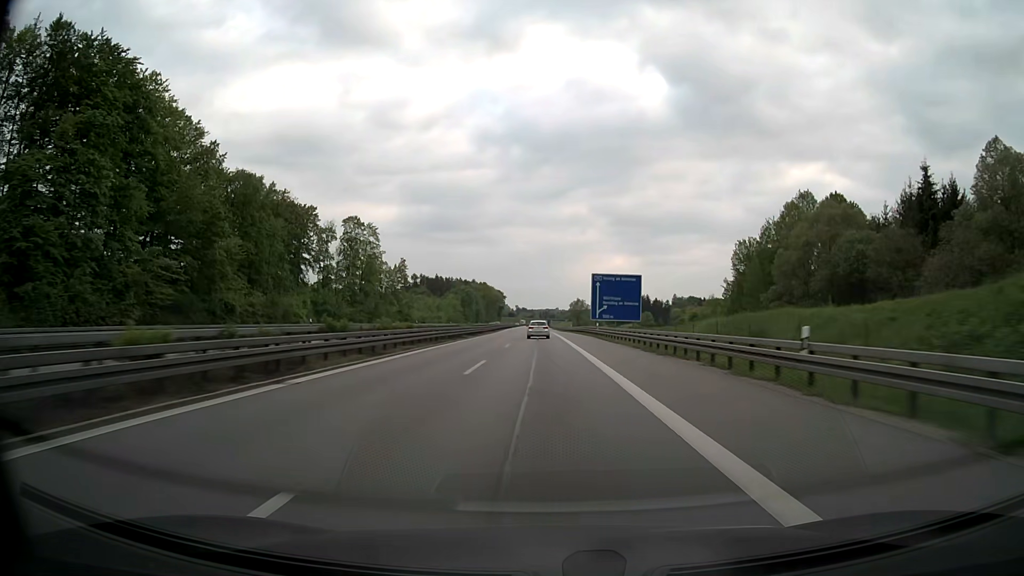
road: motorway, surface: asphalt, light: Day
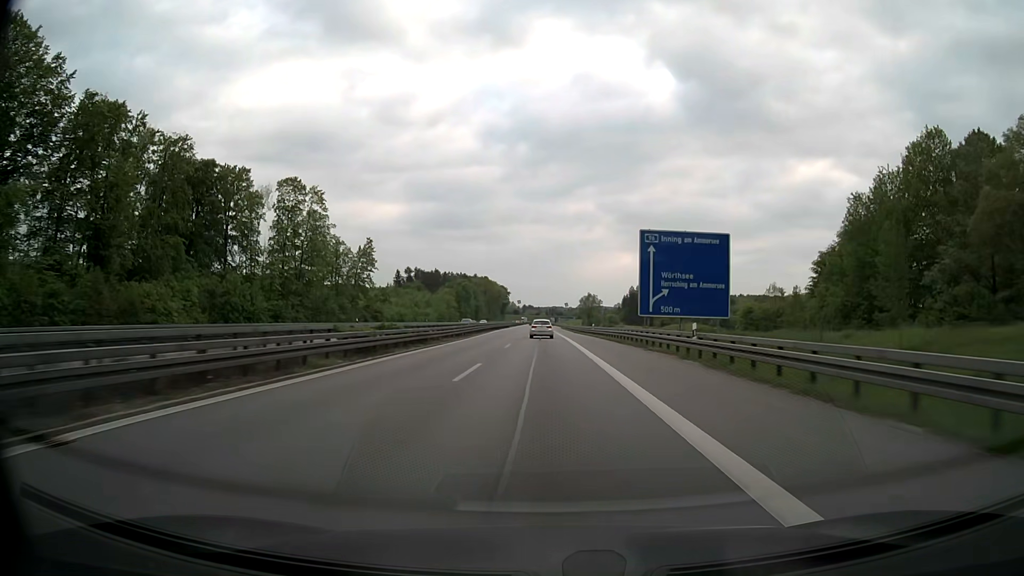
(-0.1, +38.2) m; -1°
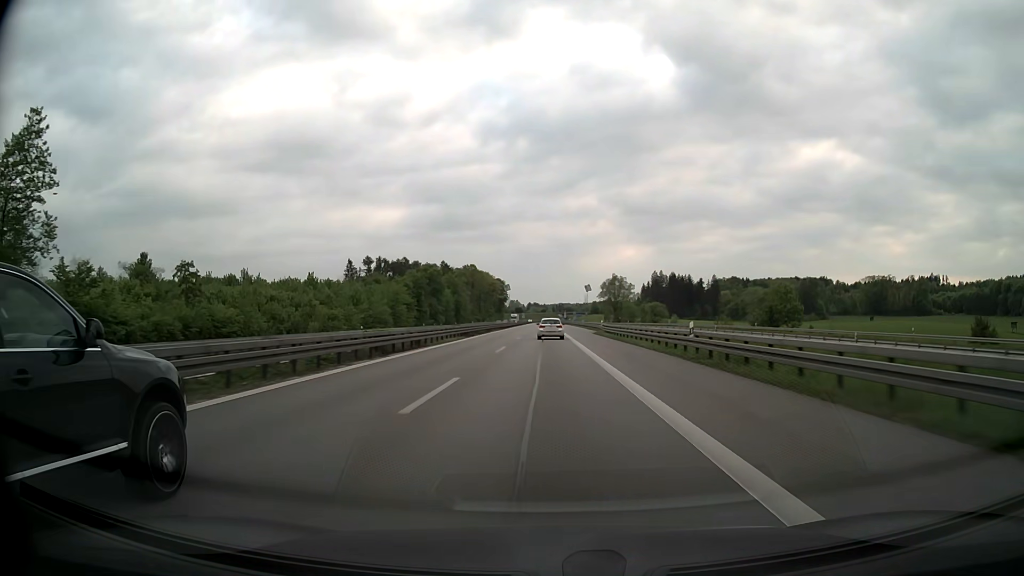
(-0.4, +95.2) m; -1°
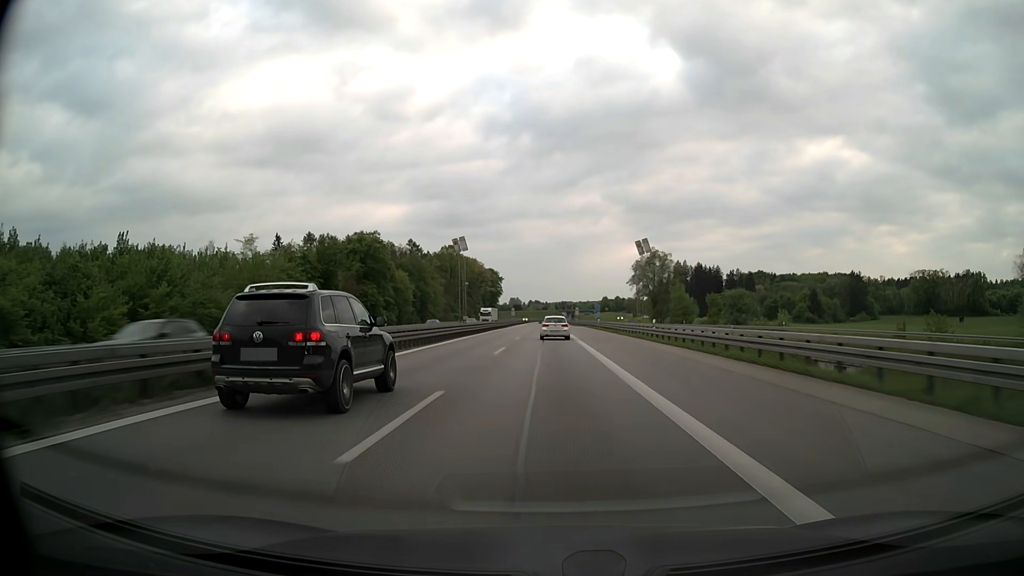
(-0.2, +75.4) m; 0°
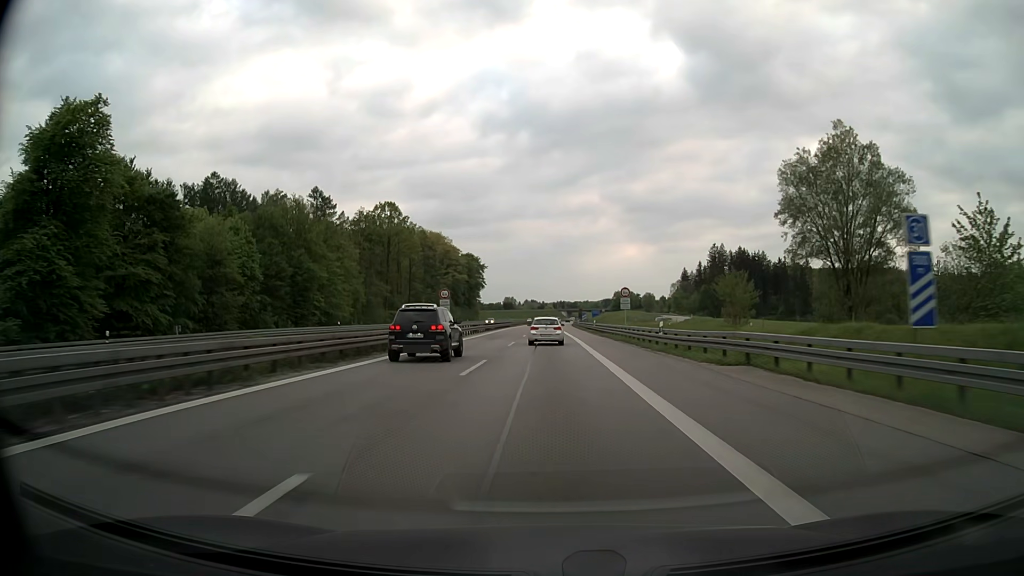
(+0.2, +91.5) m; 0°
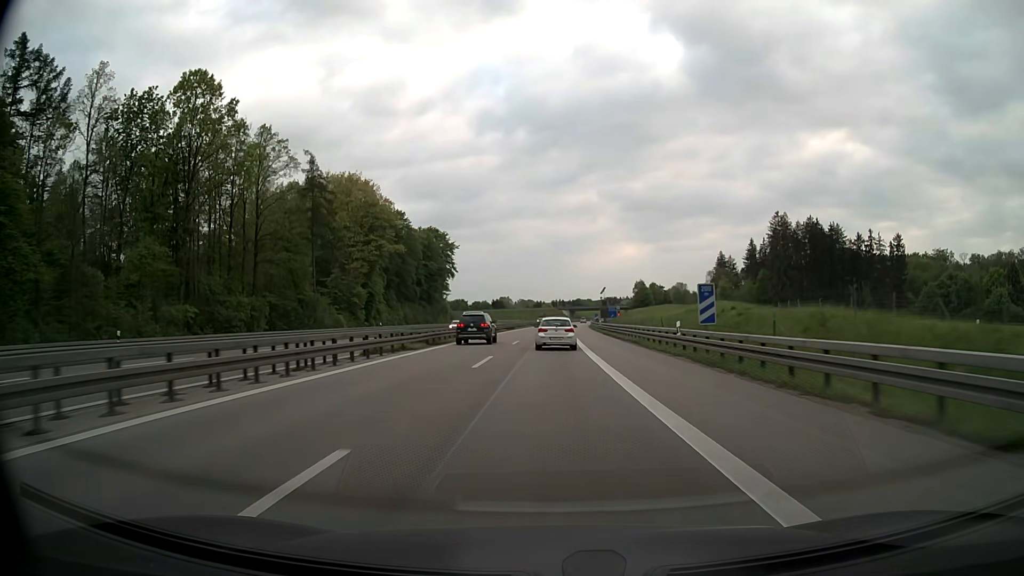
(+0.2, +87.1) m; 0°
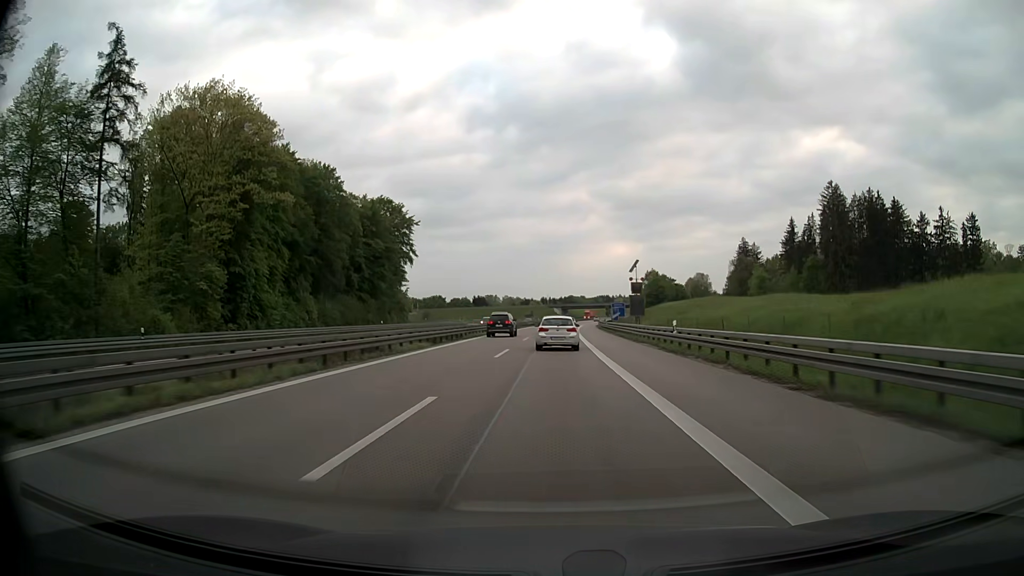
(+0.3, +49.7) m; +1°
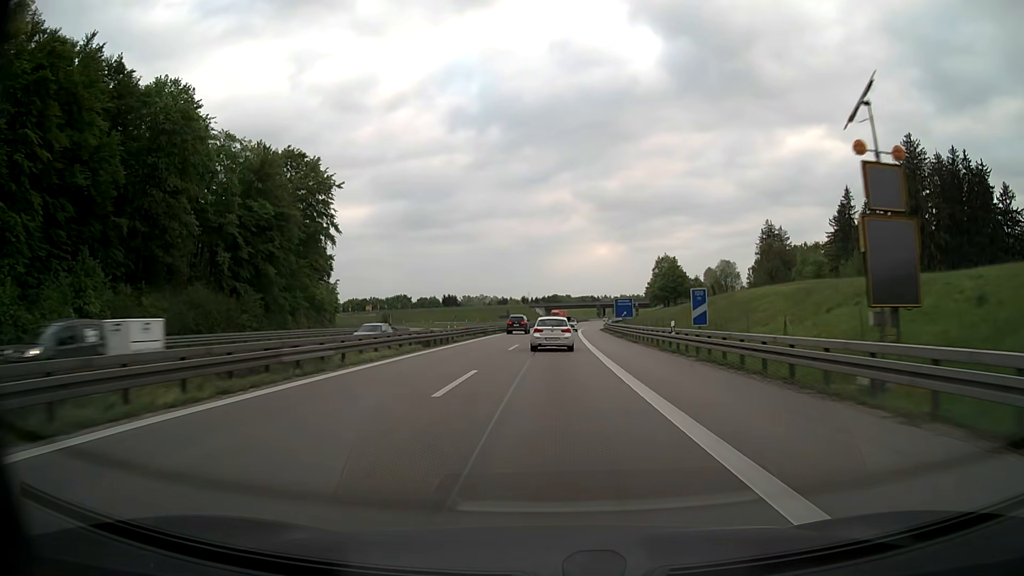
(+0.7, +48.0) m; +1°
(0, +10) (0, +20) (0, +30) (0, +40) (+1, +50) (+1, +60) (+2, +70) (+2, +80) (+3, +90) (+3, +100) m
